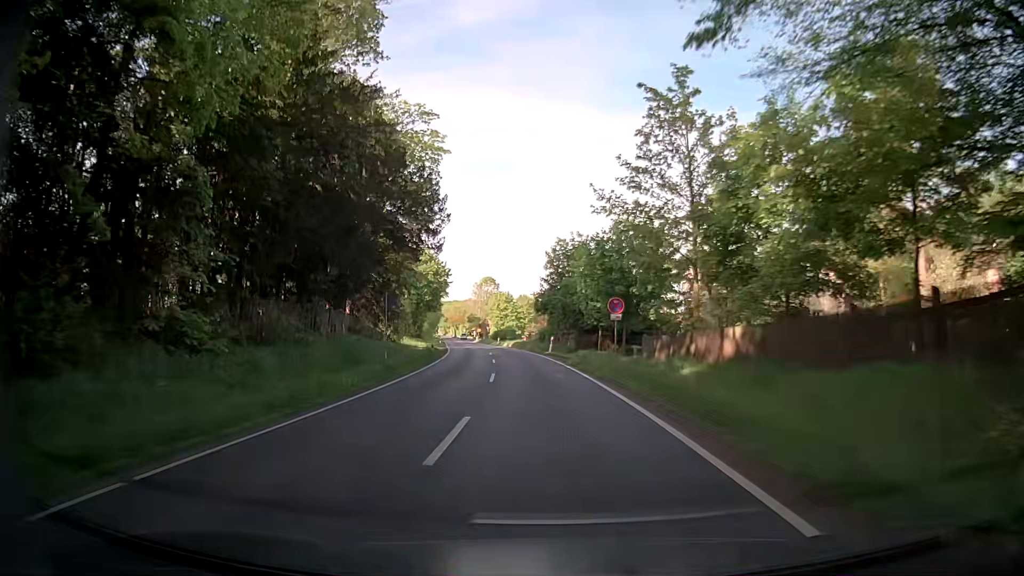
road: secondary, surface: asphalt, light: Day
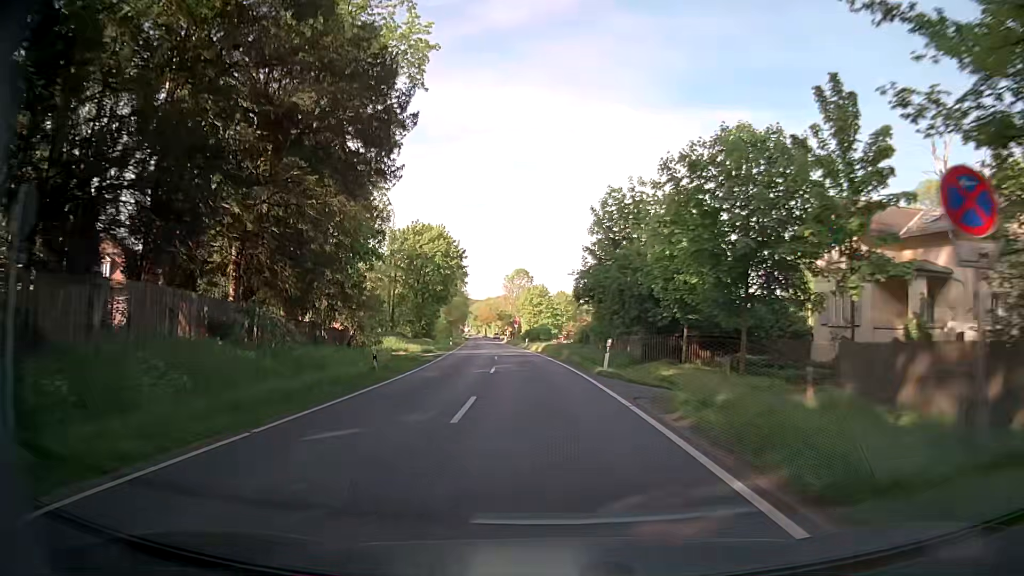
(-0.4, +20.9) m; -3°
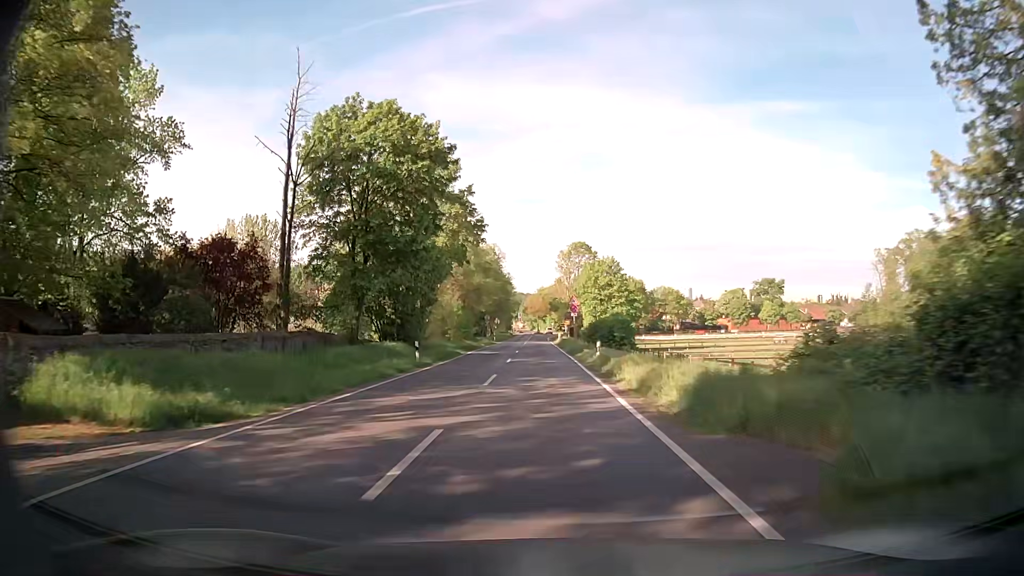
(-1.9, +40.7) m; -6°
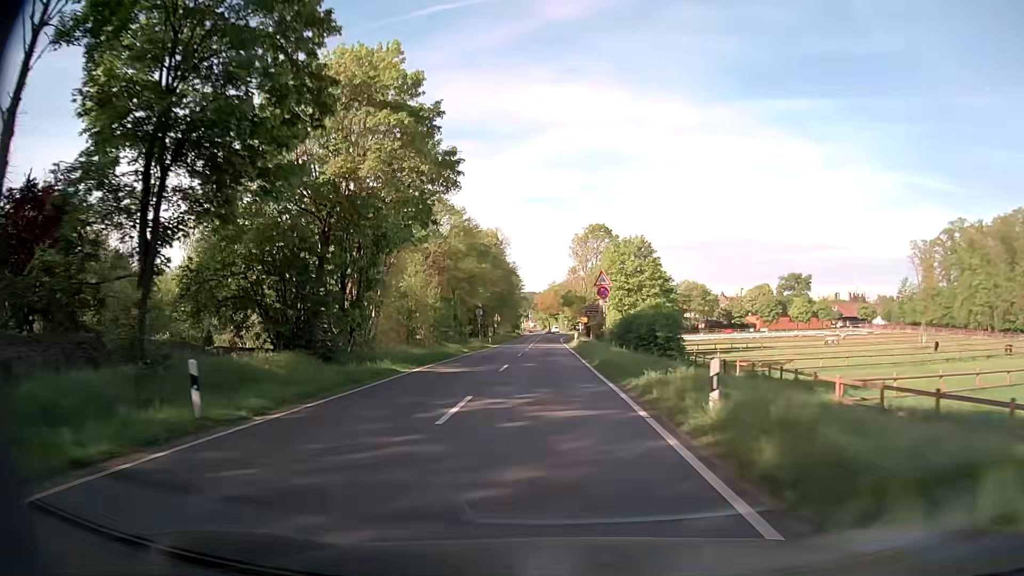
(0.0, +19.6) m; -1°
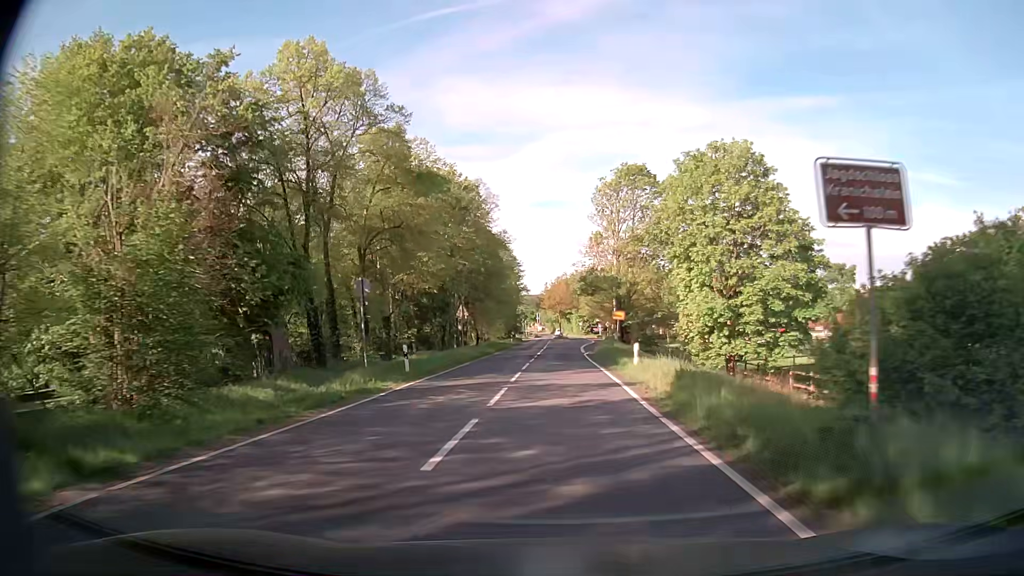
(-0.4, +37.7) m; -1°
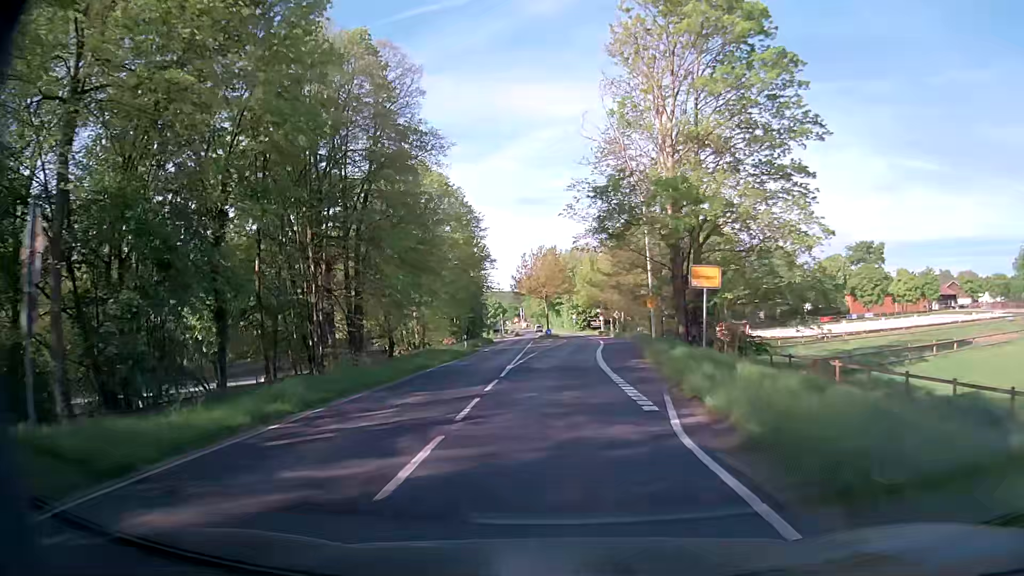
(+0.2, +35.3) m; +2°
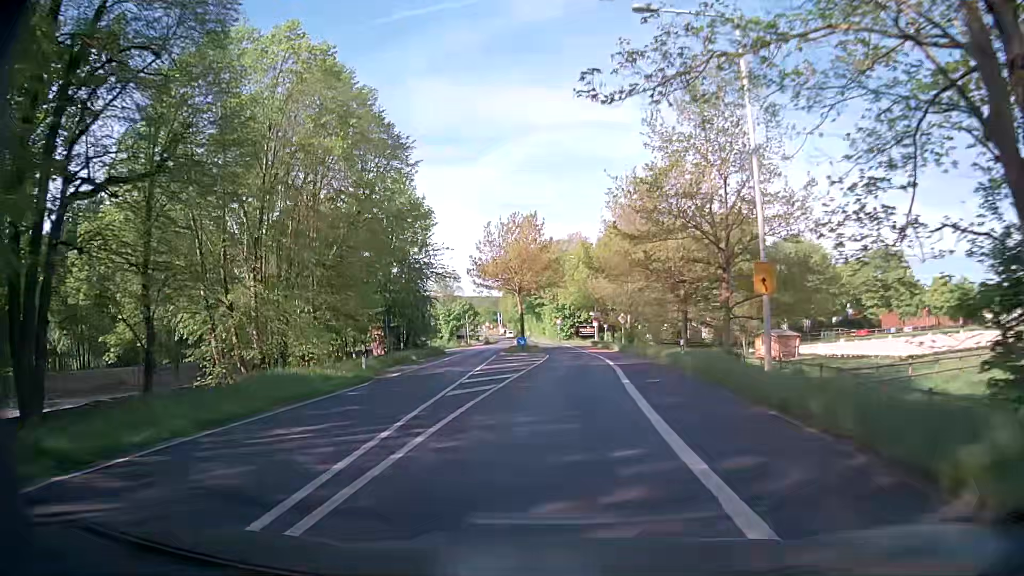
(0.0, +23.5) m; 0°
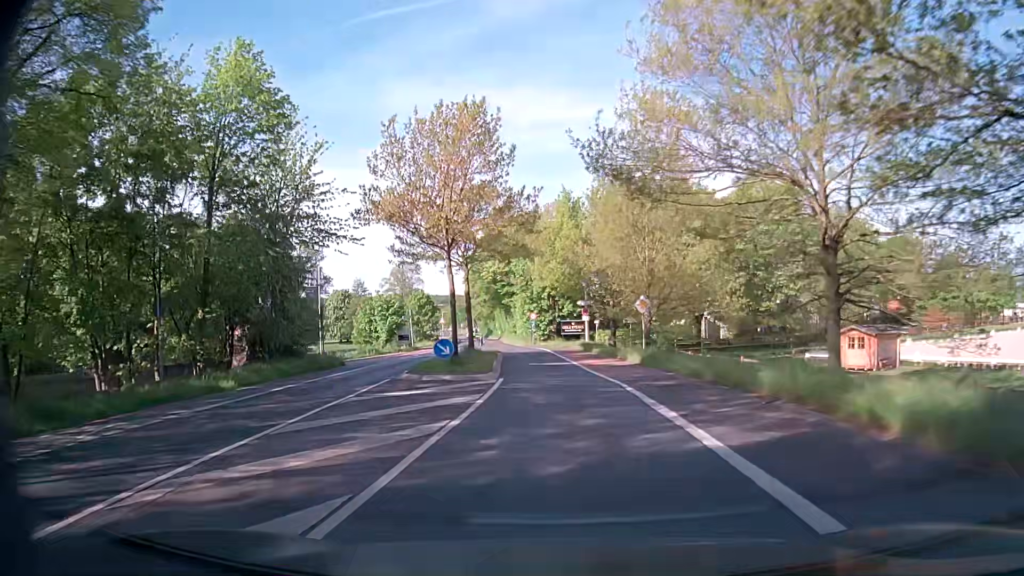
(+0.7, +23.0) m; +2°
(0, +10) (0, +20) (0, +30) (-1, +40) (-2, +50) (-3, +60) (-5, +70) (-6, +80) (-7, +90) (-8, +100) m
